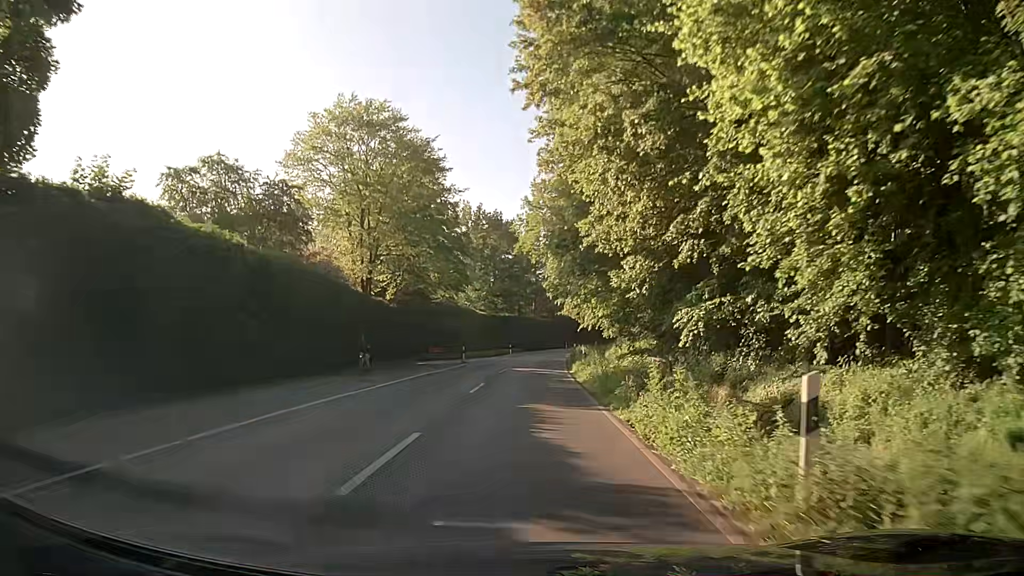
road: secondary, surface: asphalt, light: Day
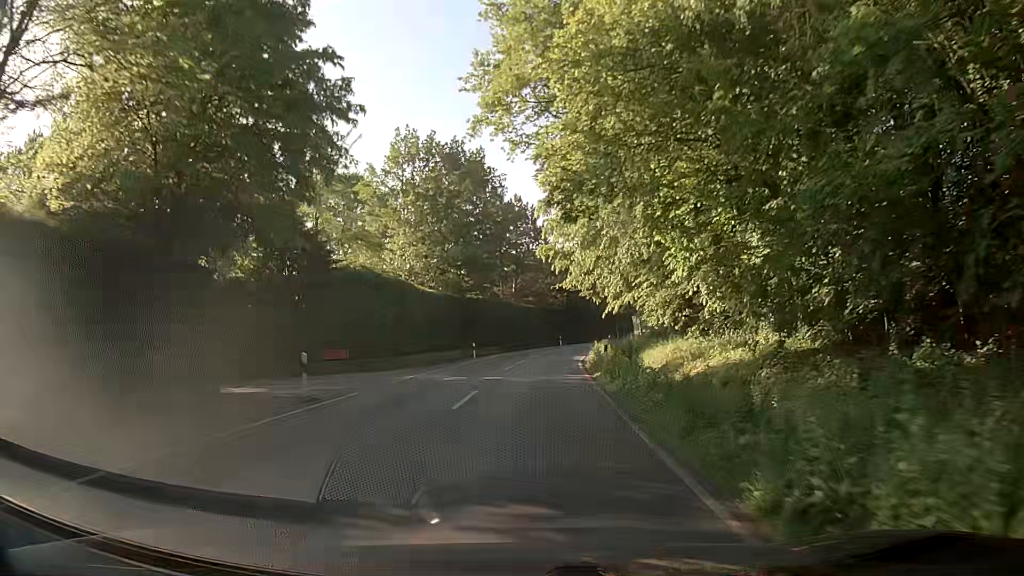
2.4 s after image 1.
(+0.5, +30.5) m; +2°
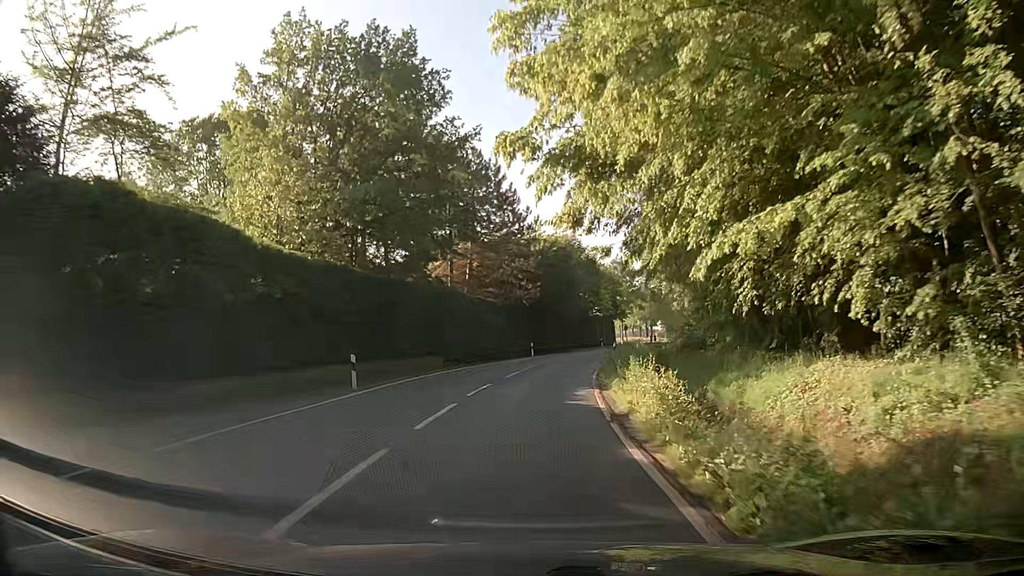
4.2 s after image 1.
(+0.3, +22.9) m; +2°
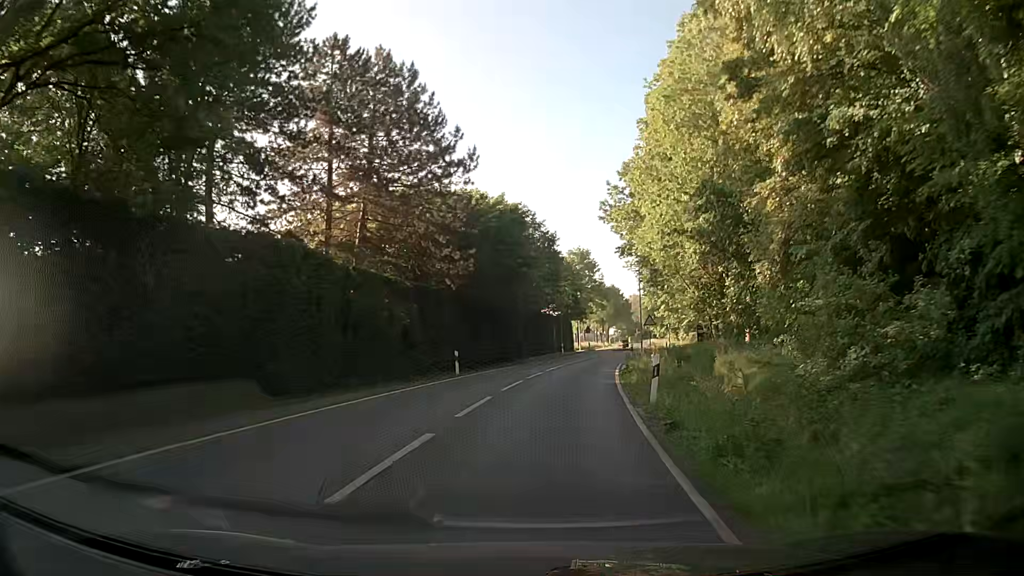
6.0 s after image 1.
(+1.0, +22.8) m; +6°
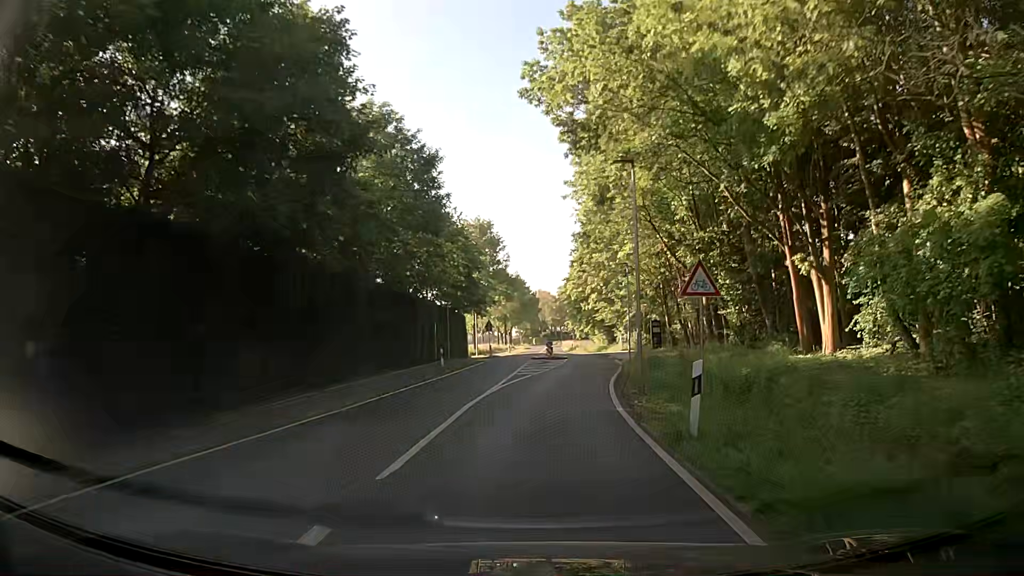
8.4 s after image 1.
(+1.8, +30.3) m; +6°
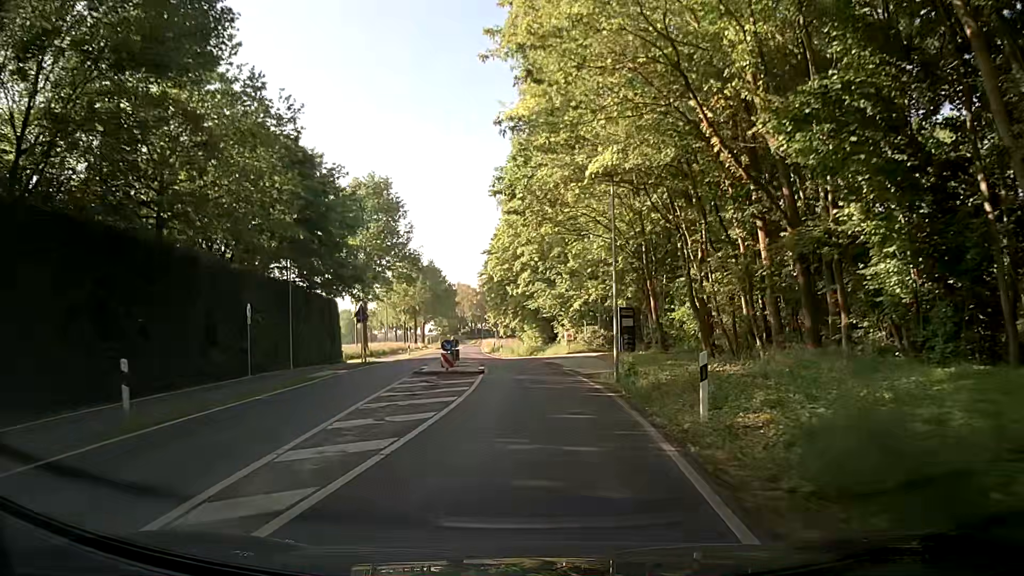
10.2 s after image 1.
(+2.0, +22.8) m; +8°
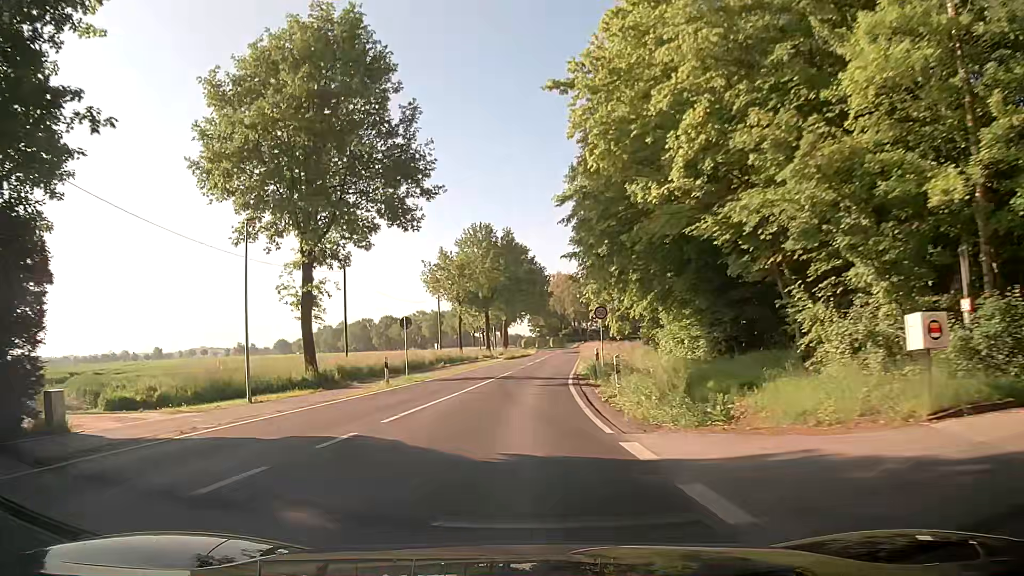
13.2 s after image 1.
(-1.1, +38.1) m; -8°
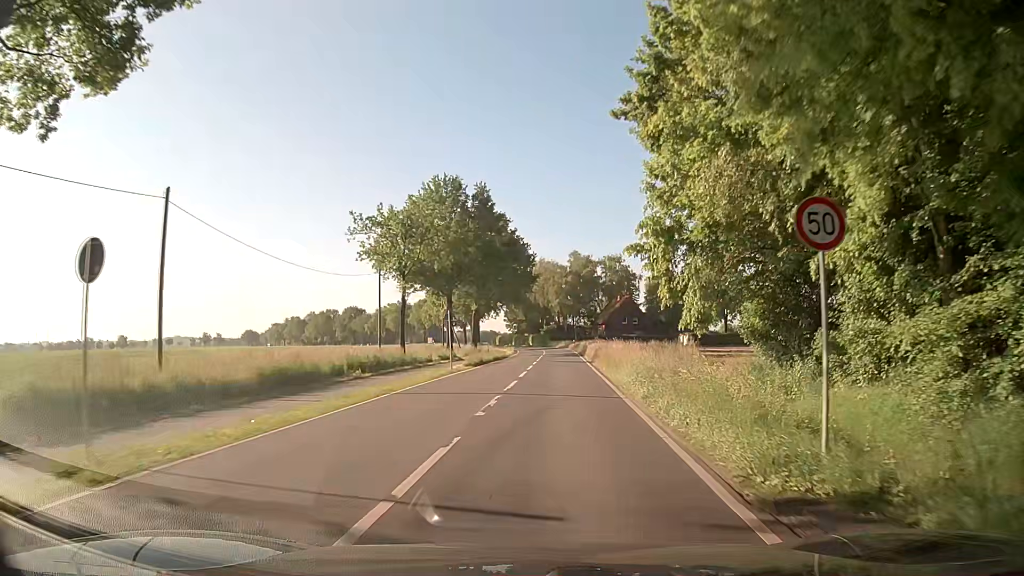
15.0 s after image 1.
(-0.5, +22.8) m; +1°
(0, +10) (+1, +20) (+1, +30) (+2, +40) (+2, +50) (+3, +60) (+3, +70) (+3, +80) (+3, +90) (+3, +100) m
